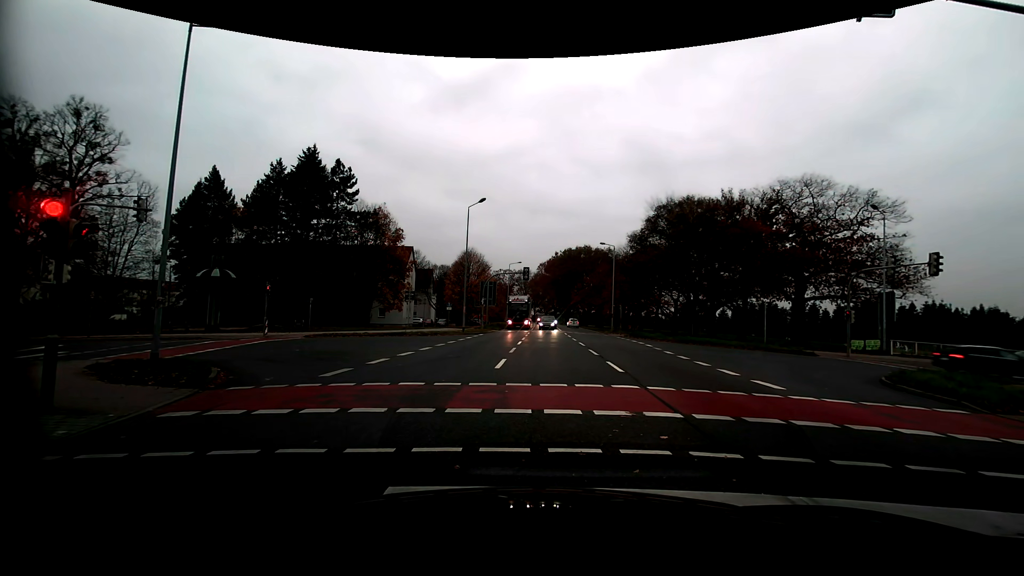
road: primary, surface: asphalt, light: Day
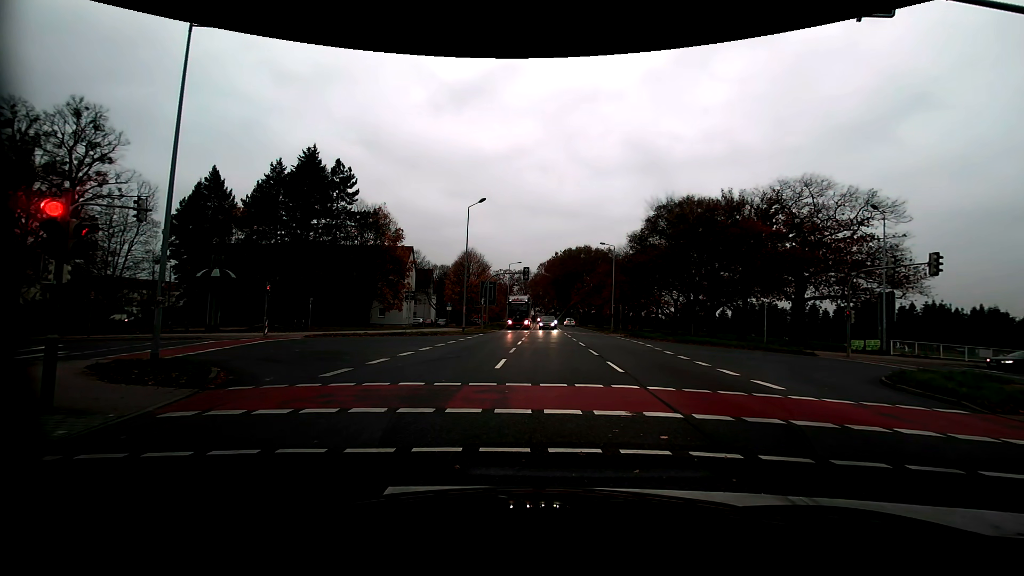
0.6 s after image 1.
(0.0, 0.0) m; 0°
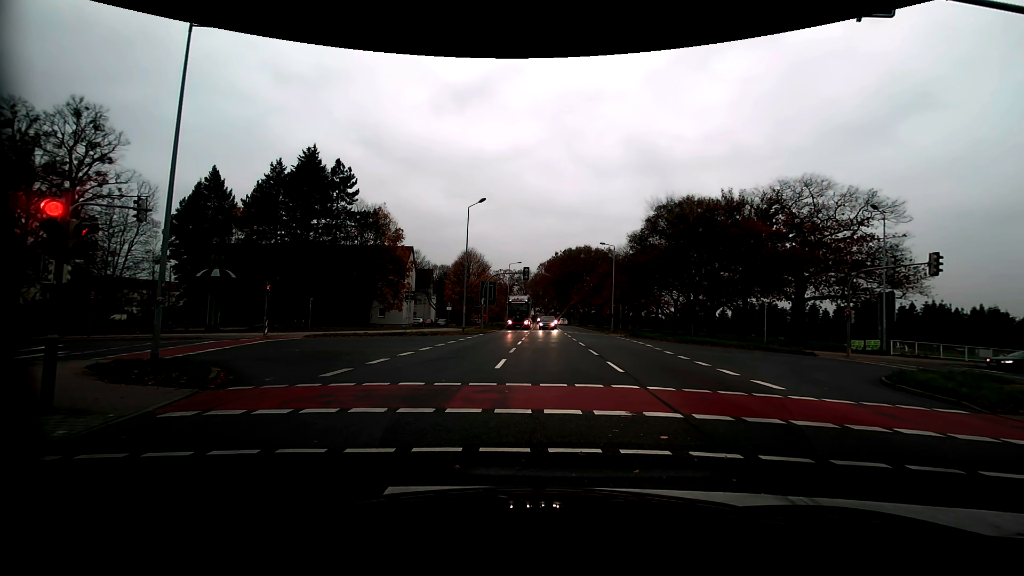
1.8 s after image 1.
(0.0, 0.0) m; 0°
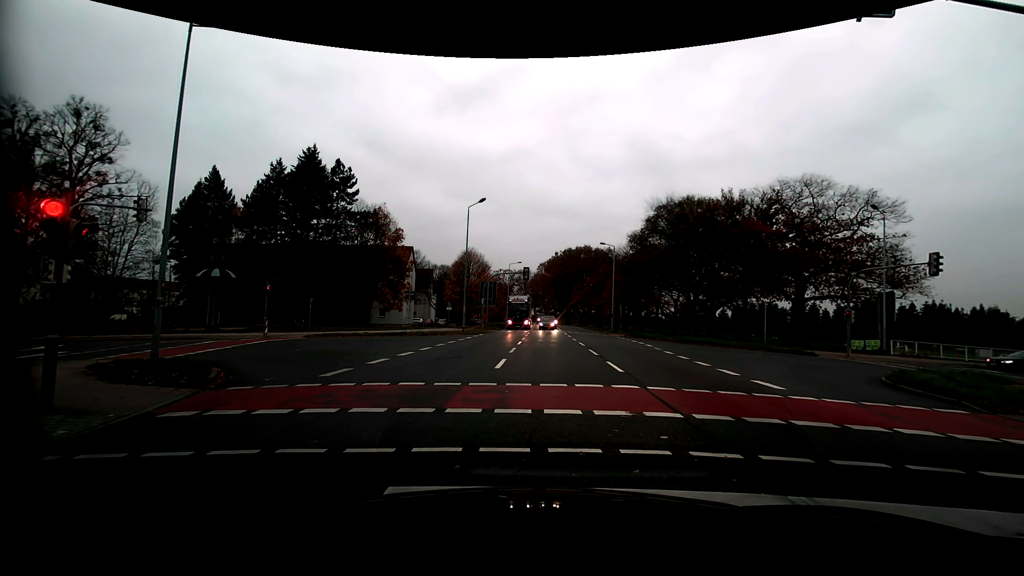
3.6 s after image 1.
(0.0, 0.0) m; 0°
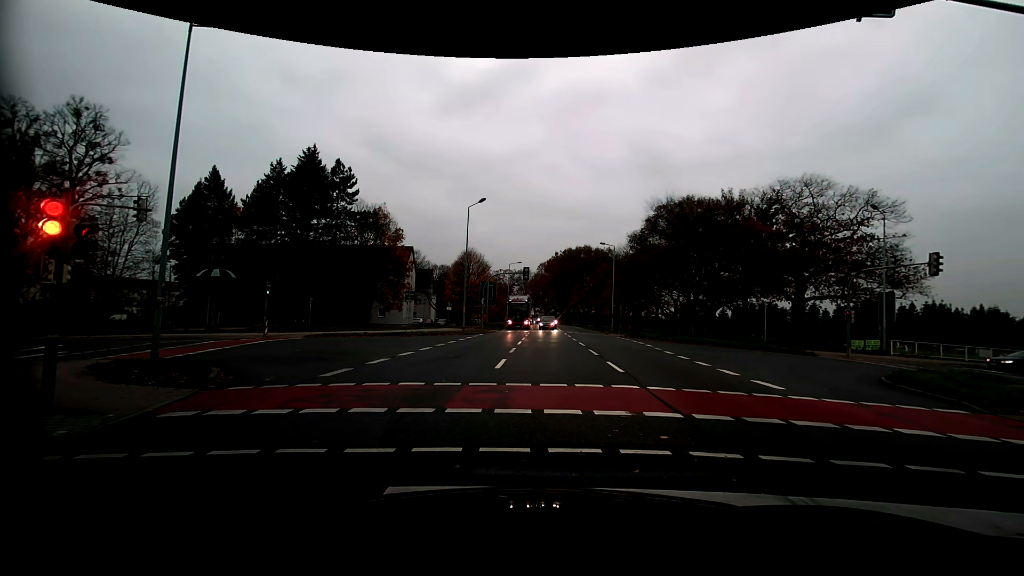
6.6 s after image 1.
(0.0, 0.0) m; 0°
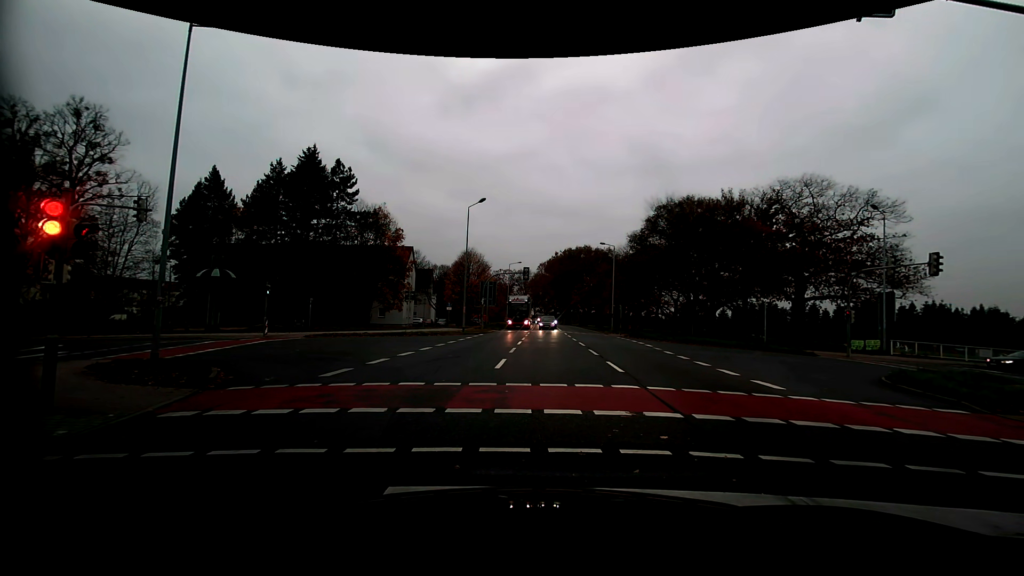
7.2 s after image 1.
(0.0, 0.0) m; 0°
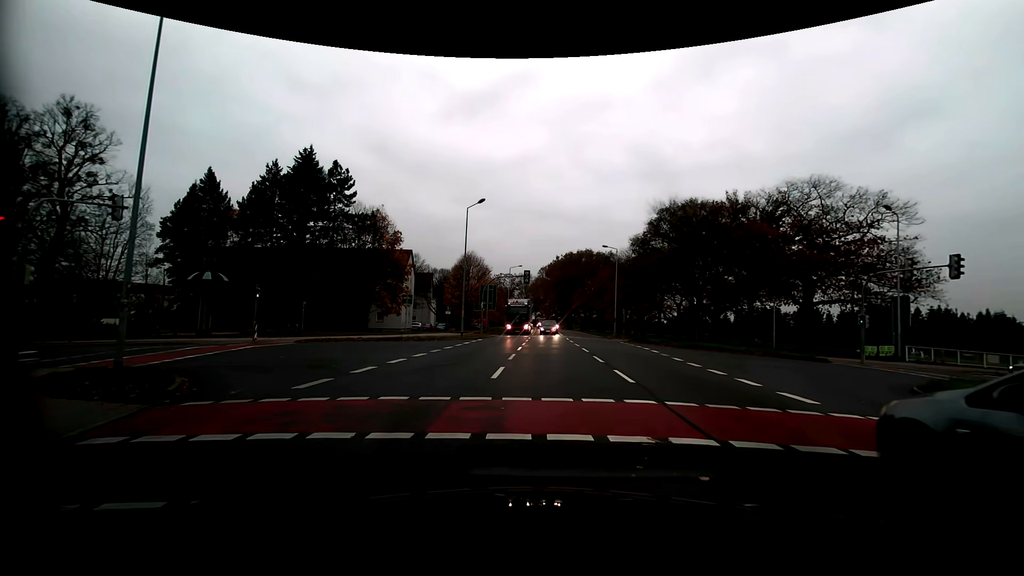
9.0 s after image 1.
(0.0, +1.6) m; +1°
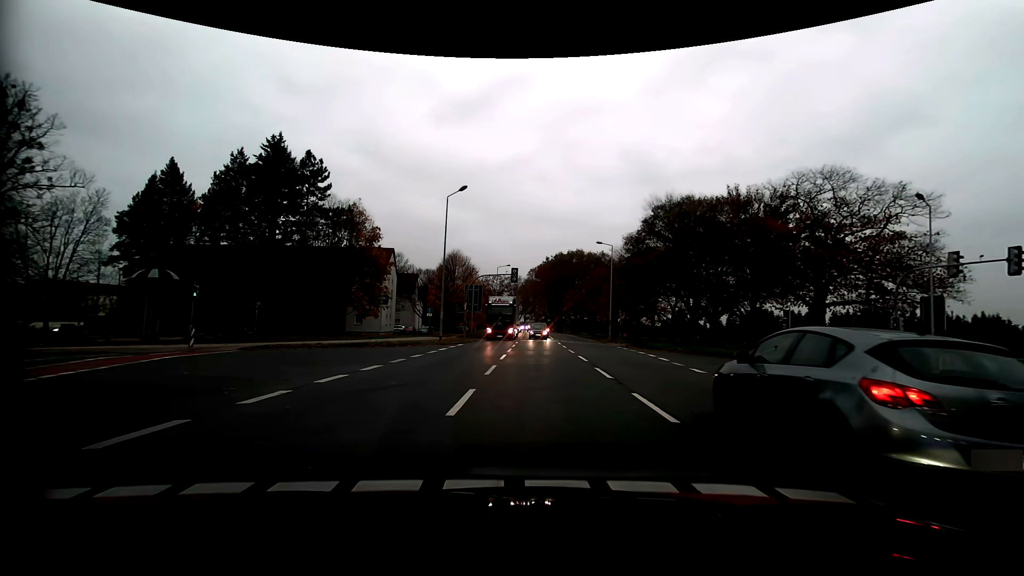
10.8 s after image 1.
(0.0, +4.8) m; 0°
(0, +10) (0, +20) (-9, +24) (-19, +23) (-28, +20) (-38, +17) (-47, +13) (-56, +9) (-65, +6) (-75, +2) m
